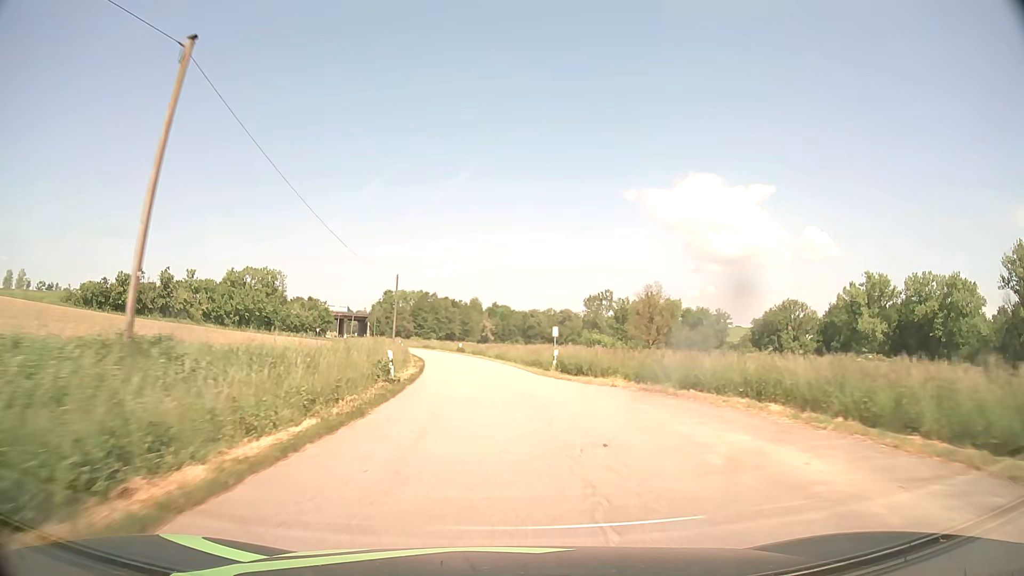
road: tertiary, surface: asphalt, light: Day
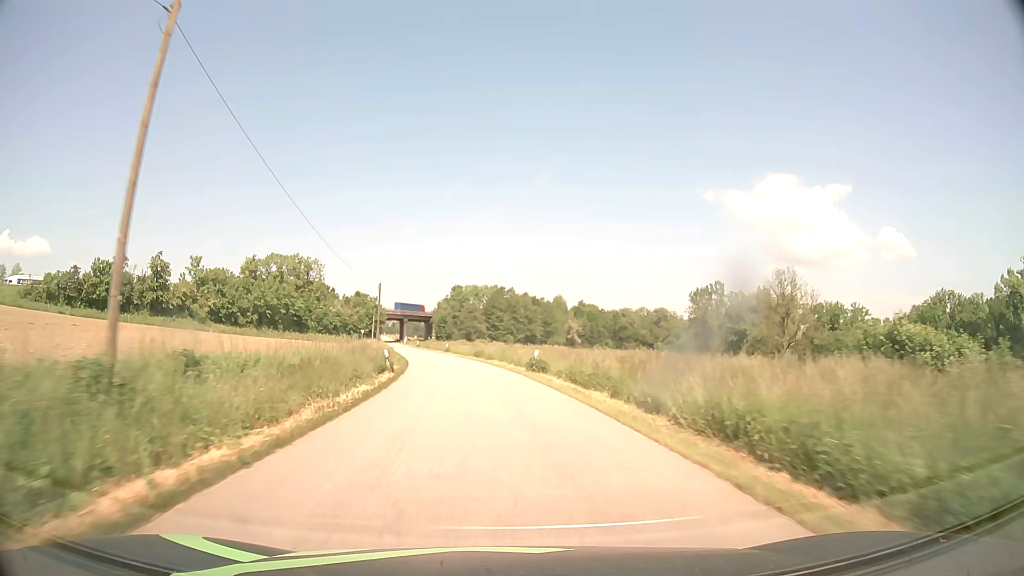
(-2.4, +43.1) m; -7°
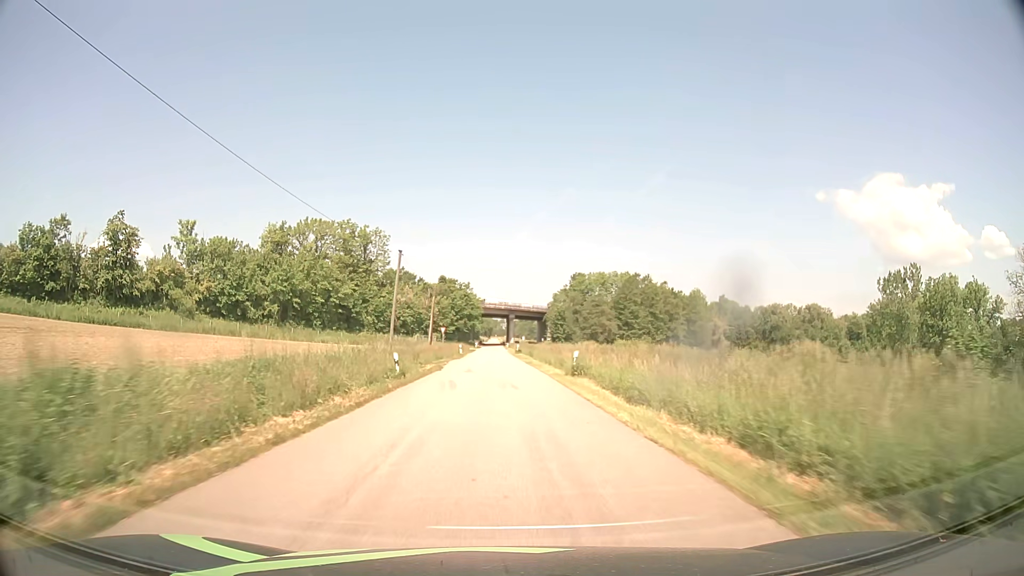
(-5.0, +53.5) m; -10°
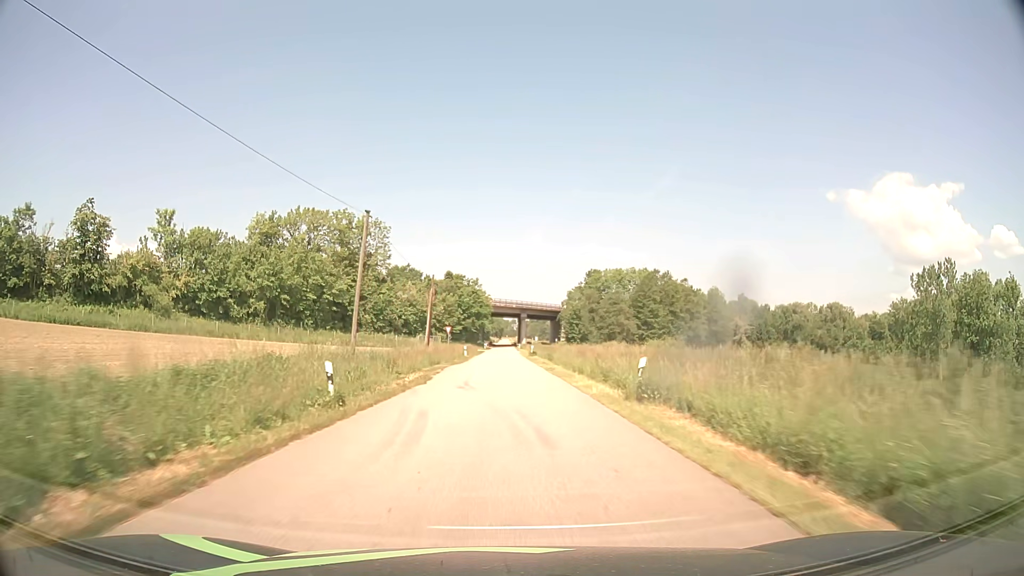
(-0.1, +10.7) m; -1°
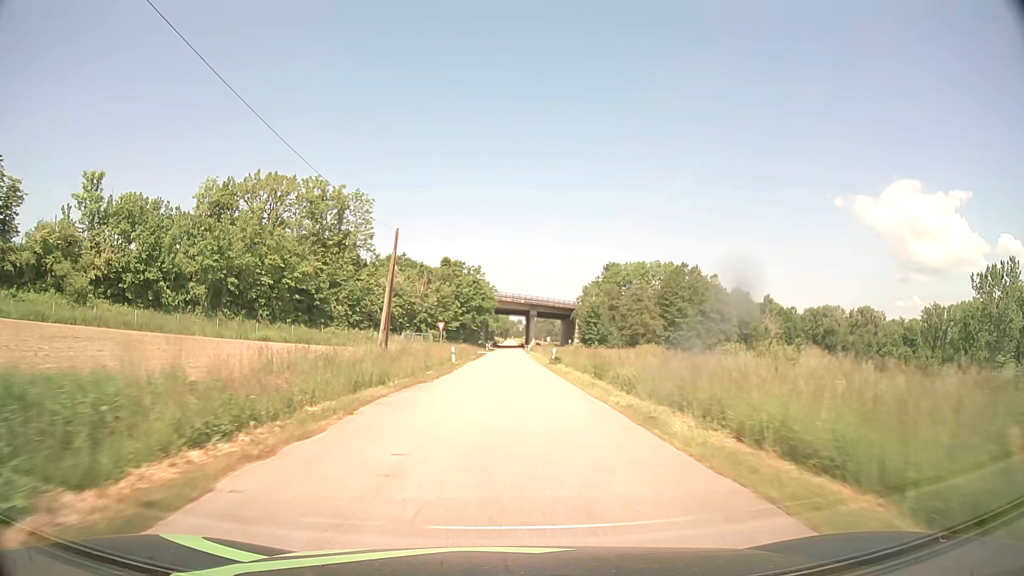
(-0.2, +21.5) m; -1°
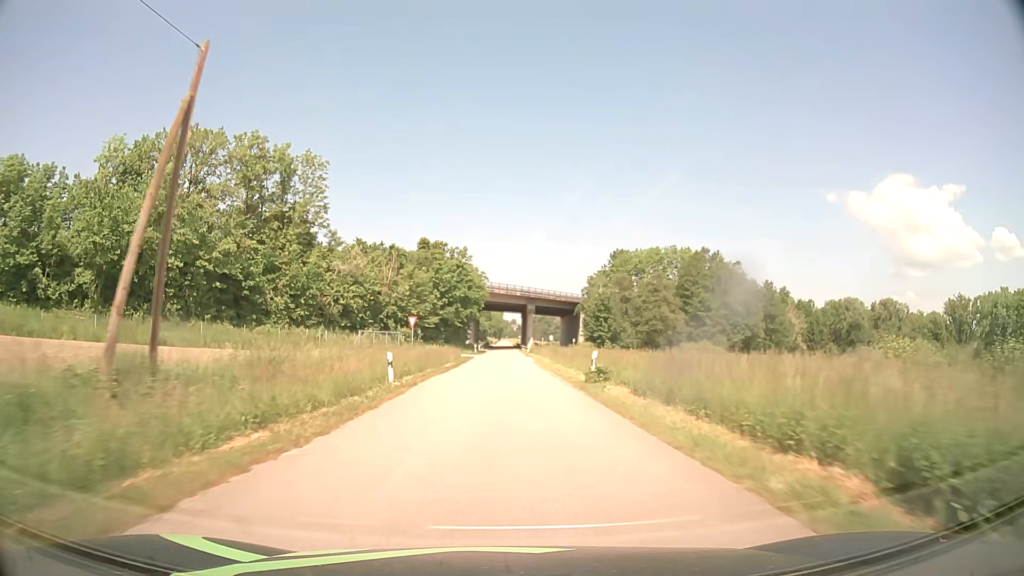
(+0.1, +21.5) m; +1°
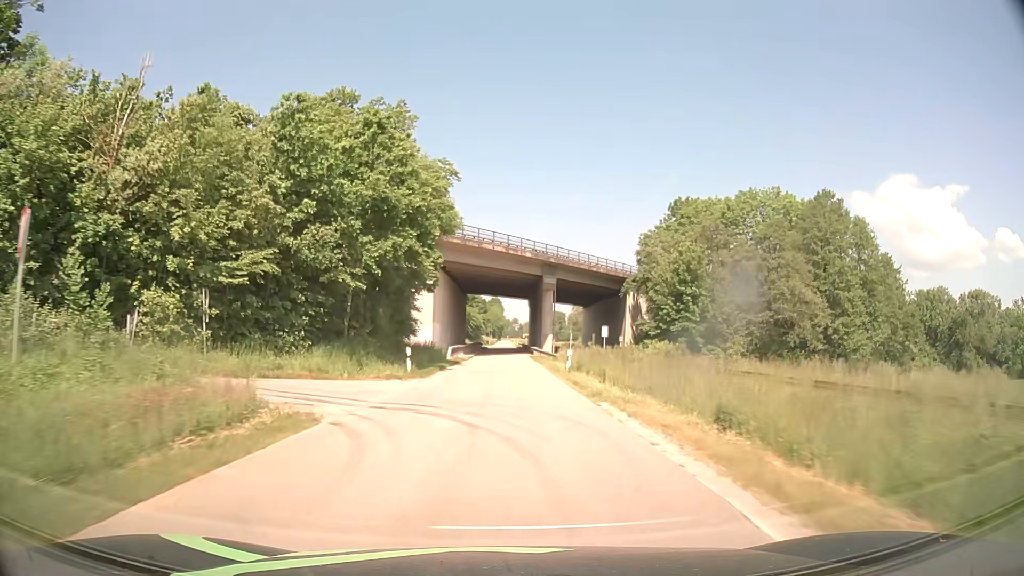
(+0.1, +53.7) m; 0°
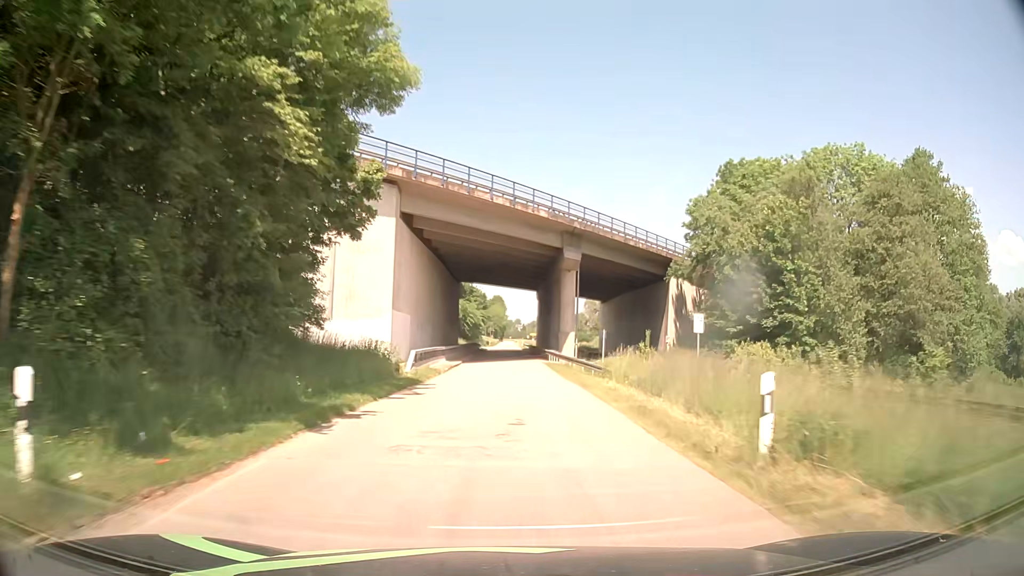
(0.0, +21.4) m; 0°
(0, +10) (0, +20) (0, +30) (0, +40) (0, +50) (0, +60) (0, +70) (0, +80) (-1, +90) (-1, +100) m
